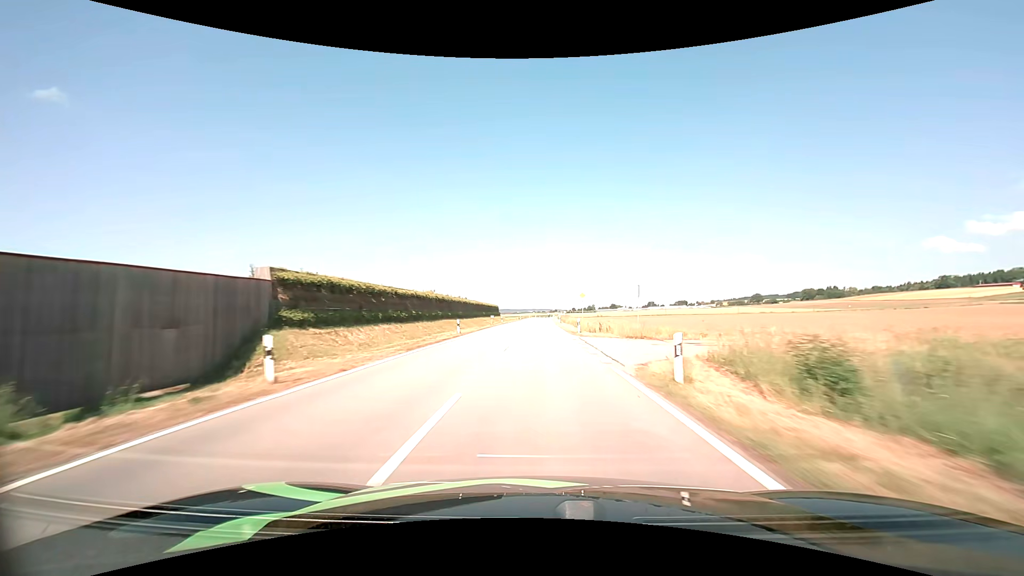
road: tertiary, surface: asphalt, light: Day
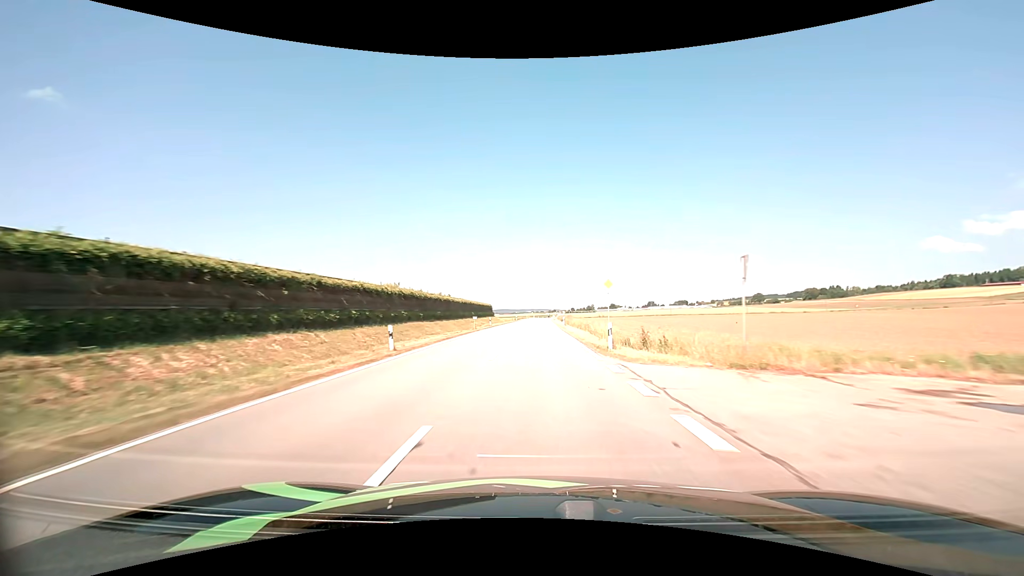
(0.0, +14.5) m; 0°
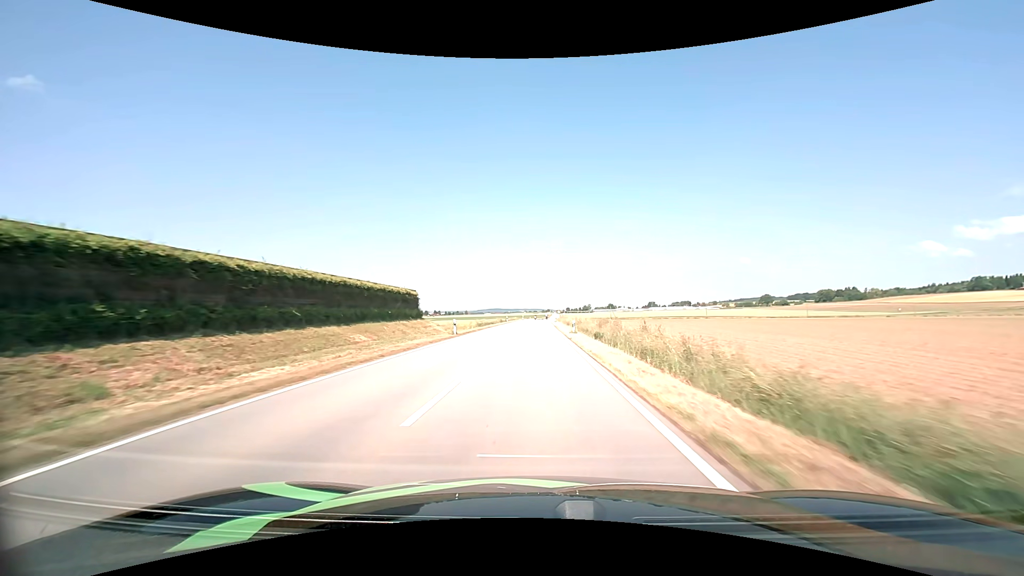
(+0.4, +69.8) m; +1°
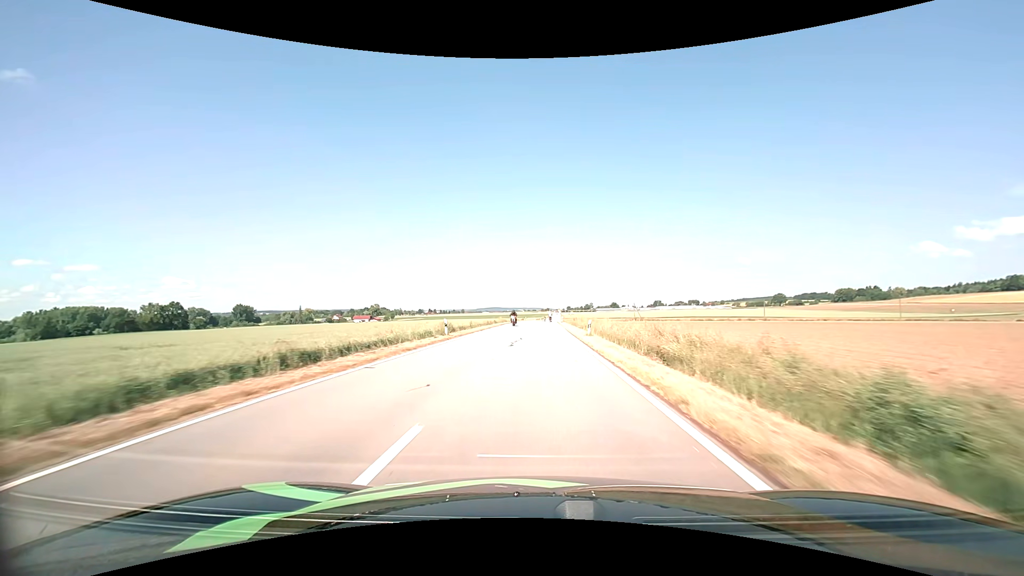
(-0.1, +53.8) m; 0°
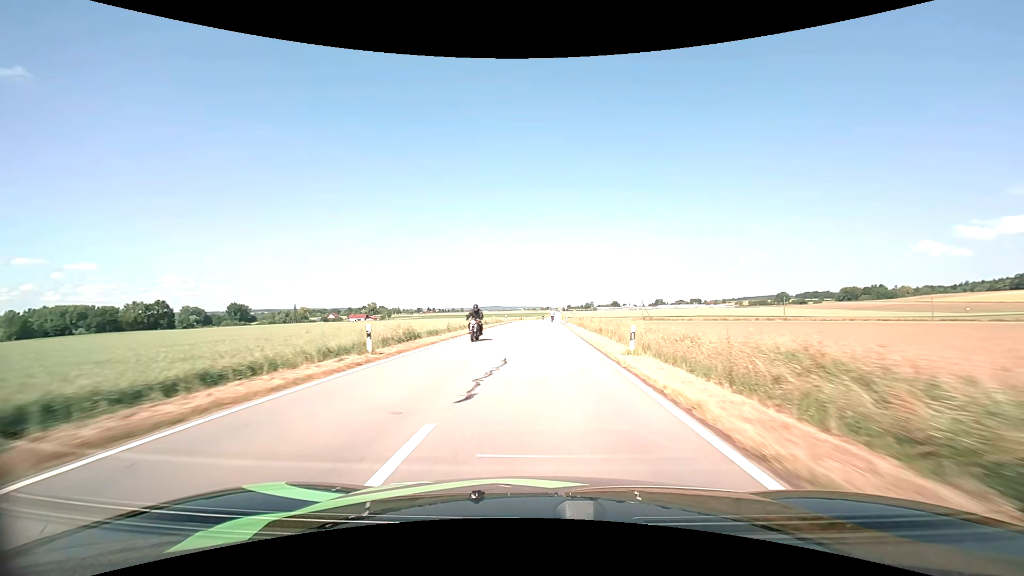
(0.0, +12.5) m; 0°
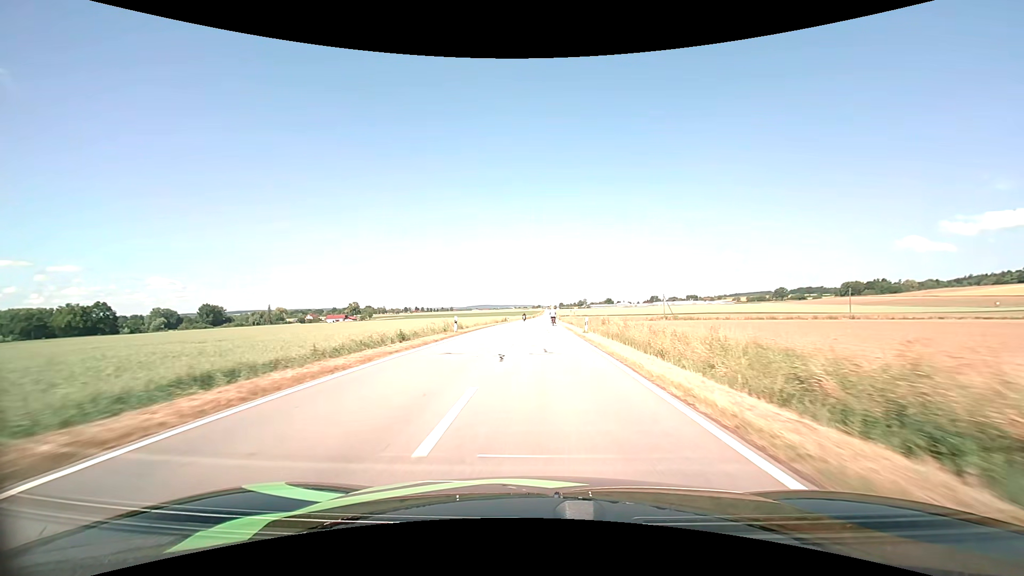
(+0.2, +34.3) m; +1°
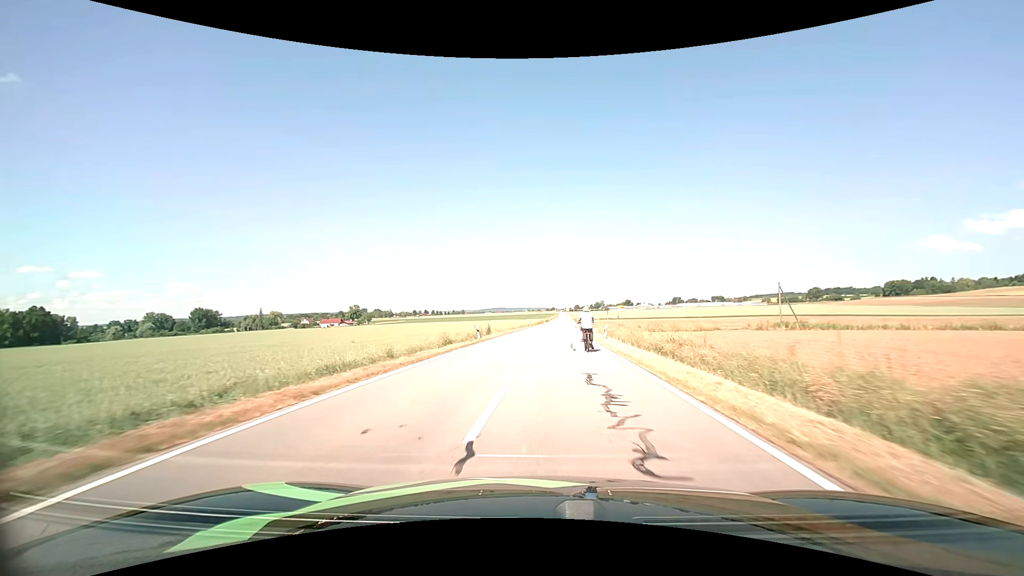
(-0.1, +48.7) m; -1°
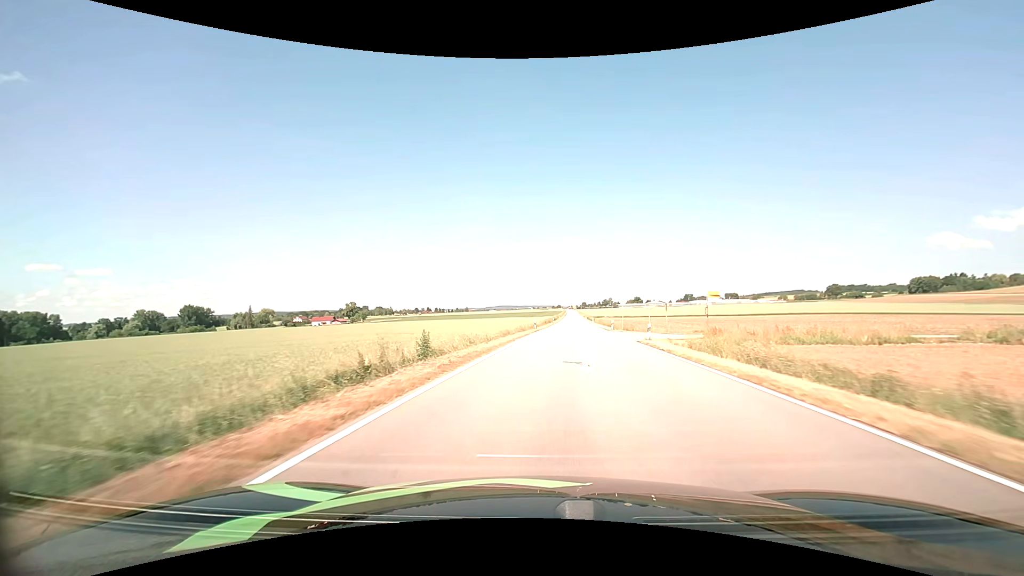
(-0.5, +30.9) m; -1°
(0, +10) (0, +20) (+1, +30) (+2, +40) (+3, +50) (+4, +60) (+5, +70) (+6, +80) (+7, +90) (+8, +100) m
